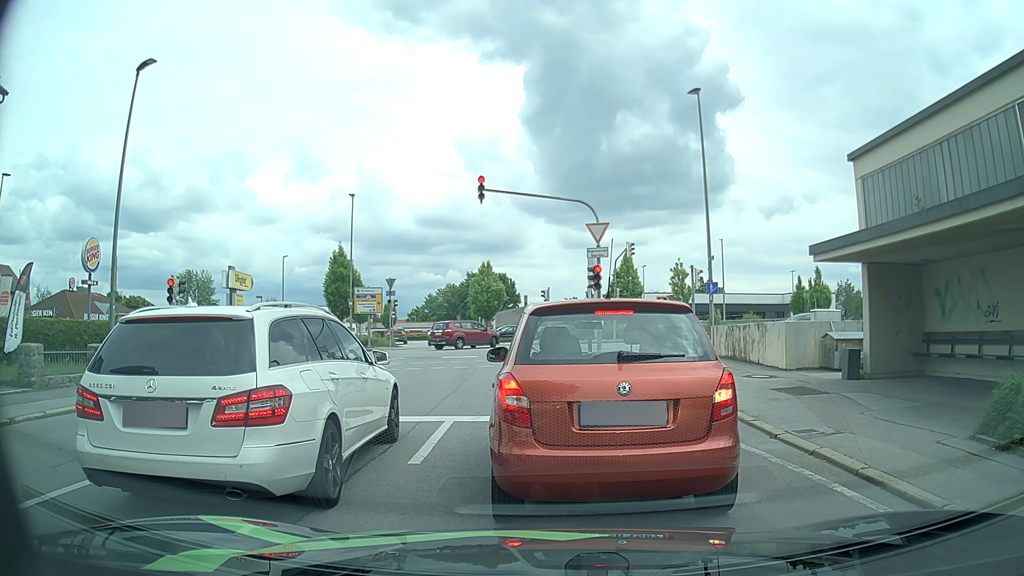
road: residential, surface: asphalt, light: Day
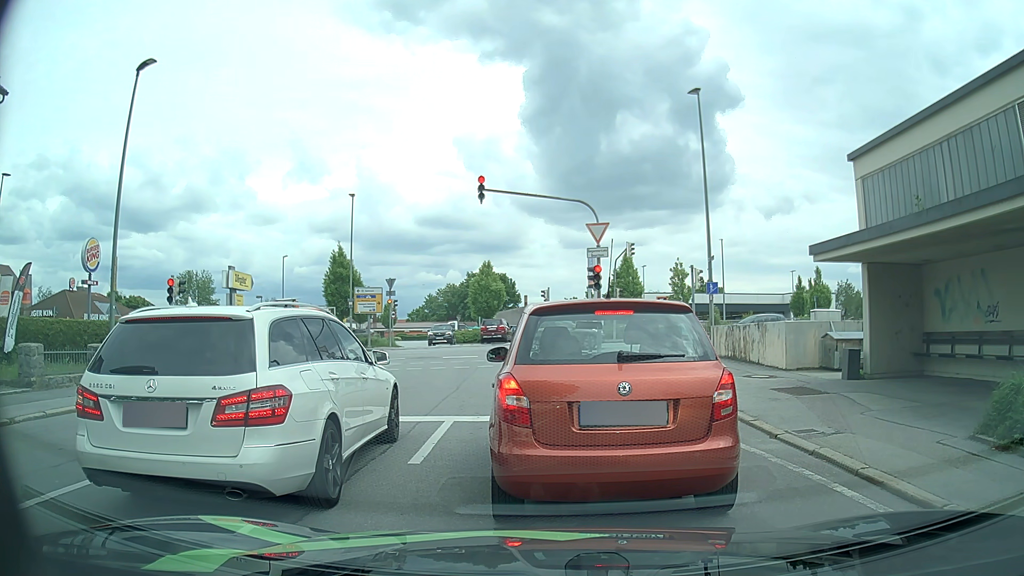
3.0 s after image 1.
(0.0, 0.0) m; 0°
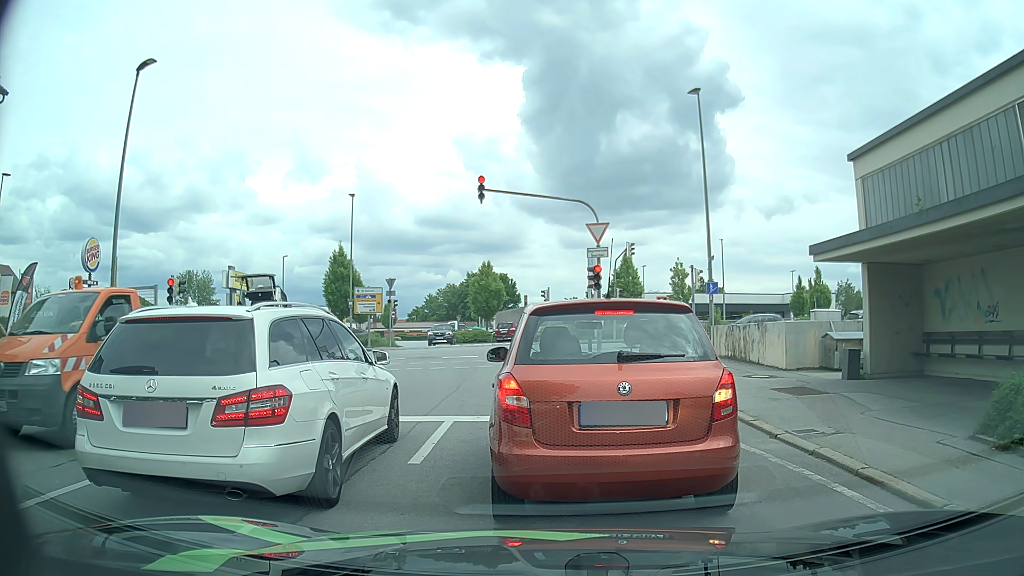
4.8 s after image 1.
(0.0, 0.0) m; 0°
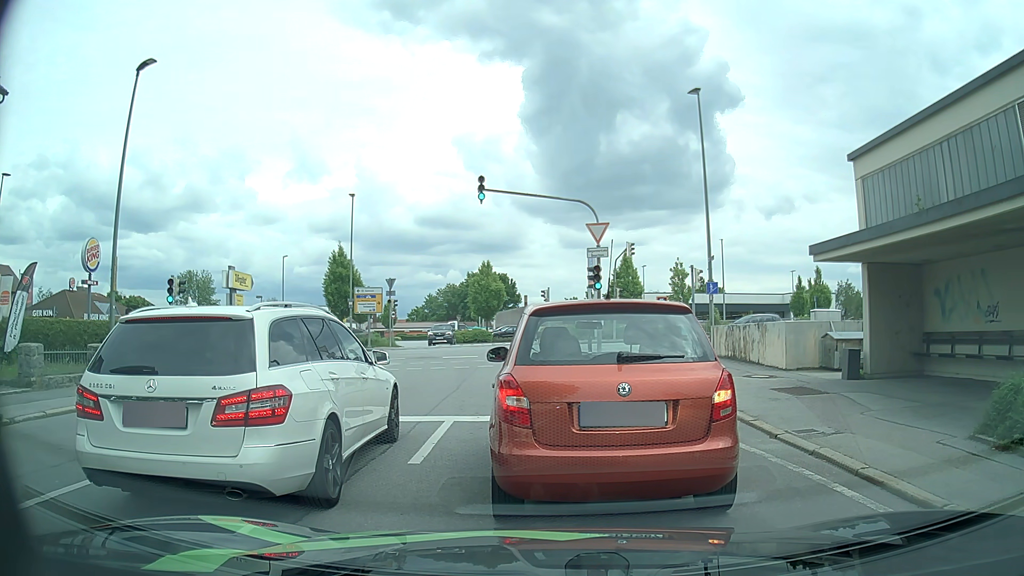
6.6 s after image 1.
(0.0, 0.0) m; 0°
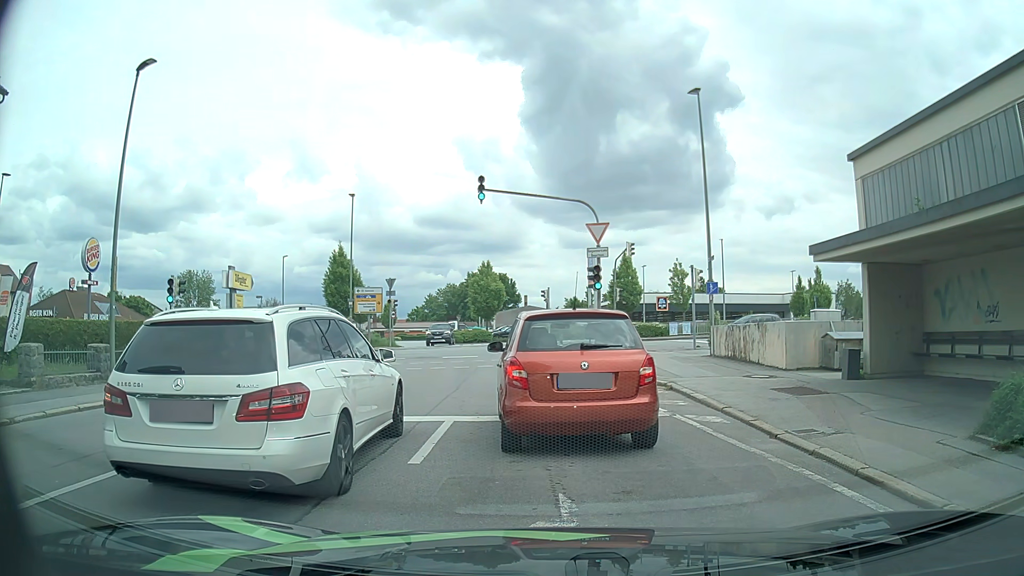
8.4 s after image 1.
(0.0, 0.0) m; 0°
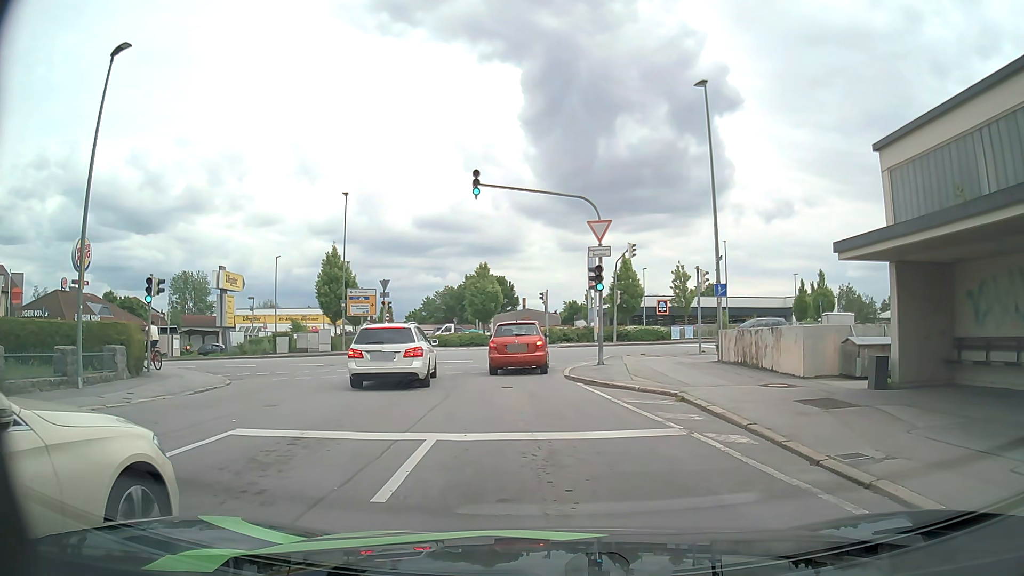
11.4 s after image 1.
(0.0, +1.4) m; -2°
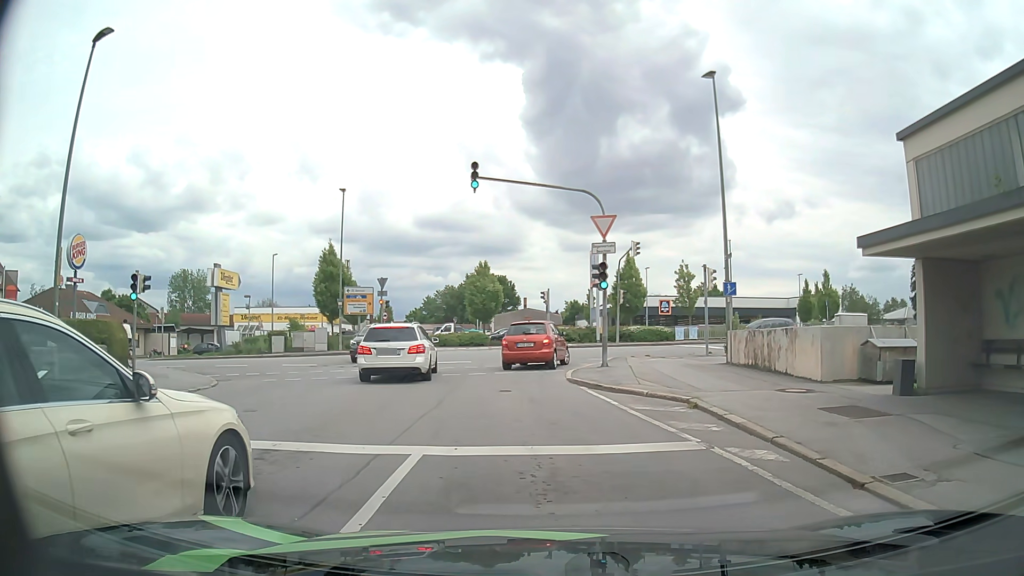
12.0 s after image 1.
(0.0, +1.1) m; -1°
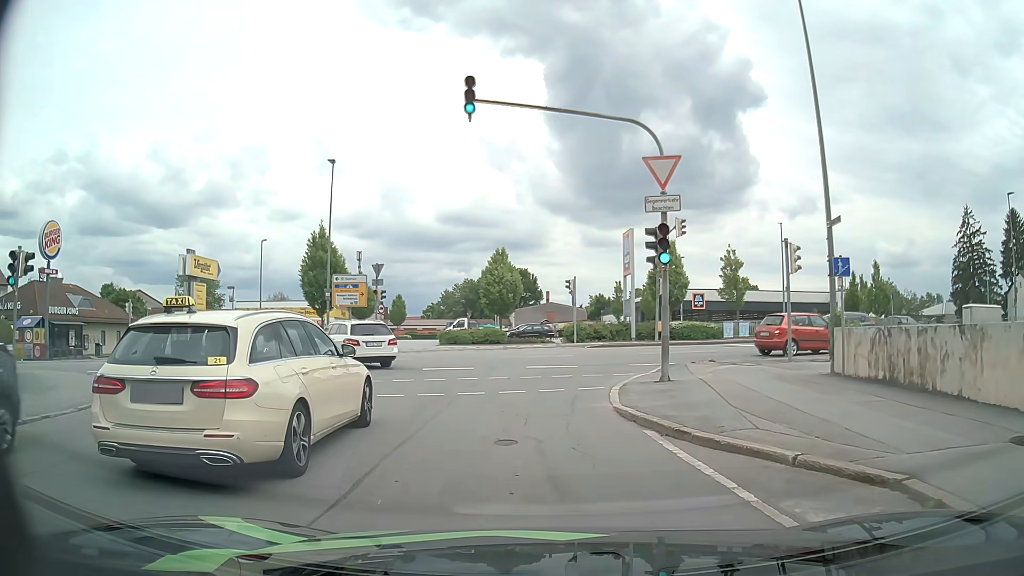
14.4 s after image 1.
(+0.1, +7.1) m; 0°
